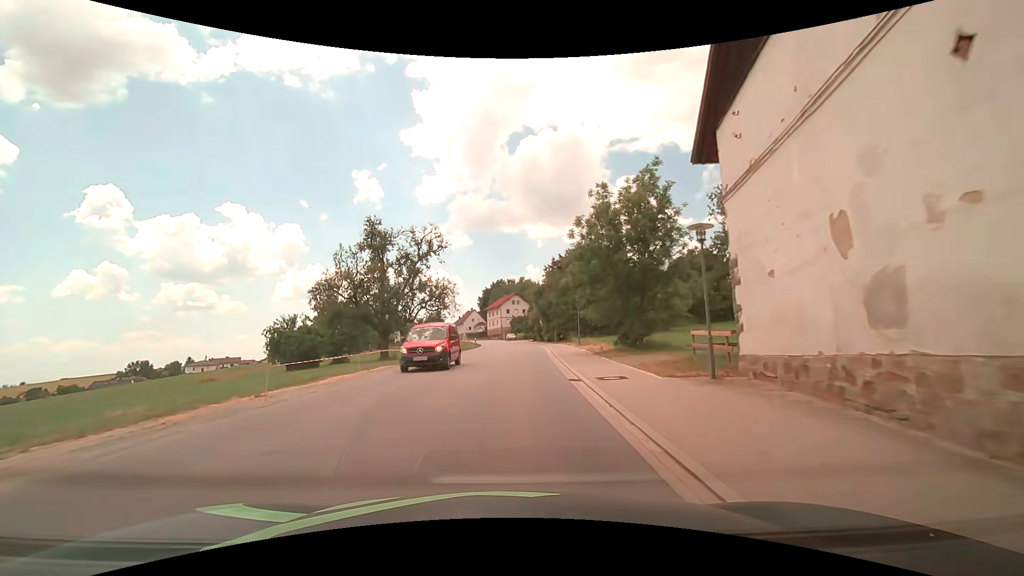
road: tertiary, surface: asphalt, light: Day
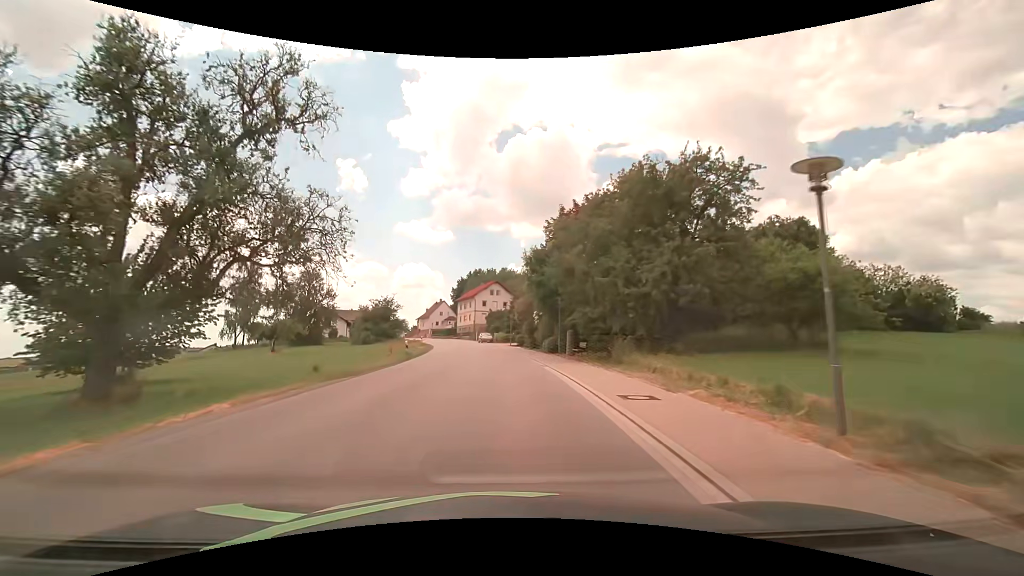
(+0.7, +30.7) m; +2°
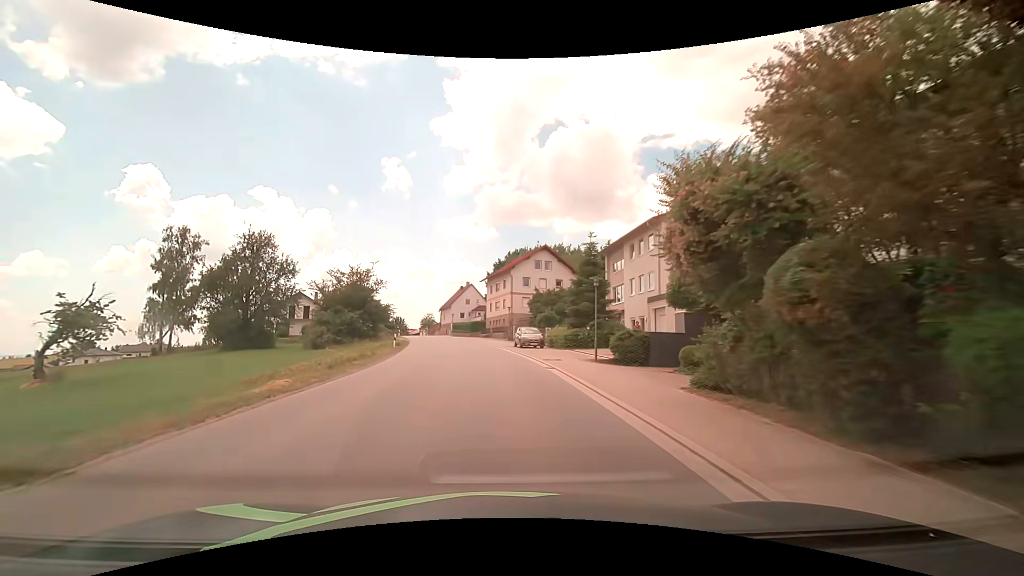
(-1.0, +38.4) m; -4°
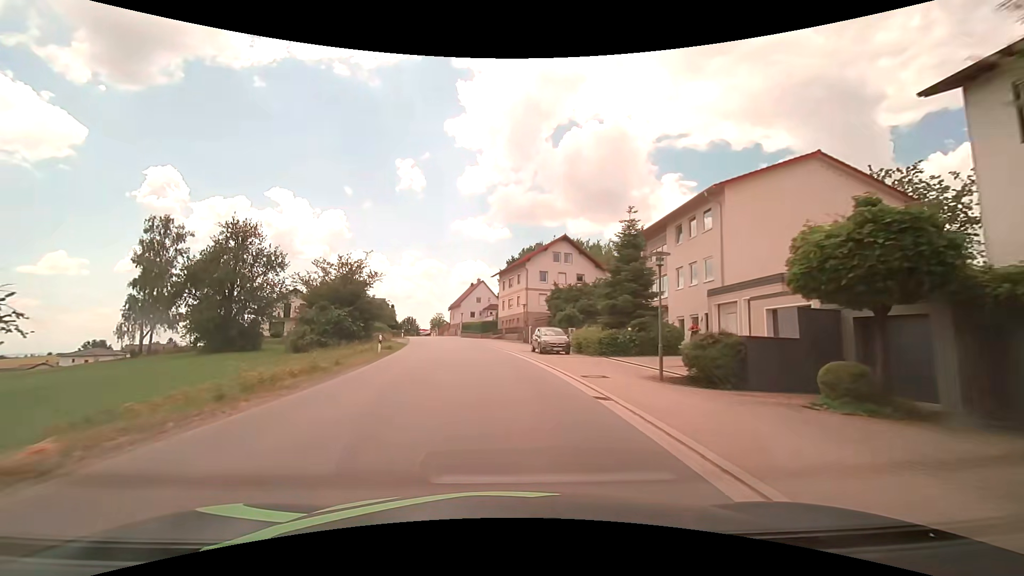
(-0.1, +7.6) m; -2°
